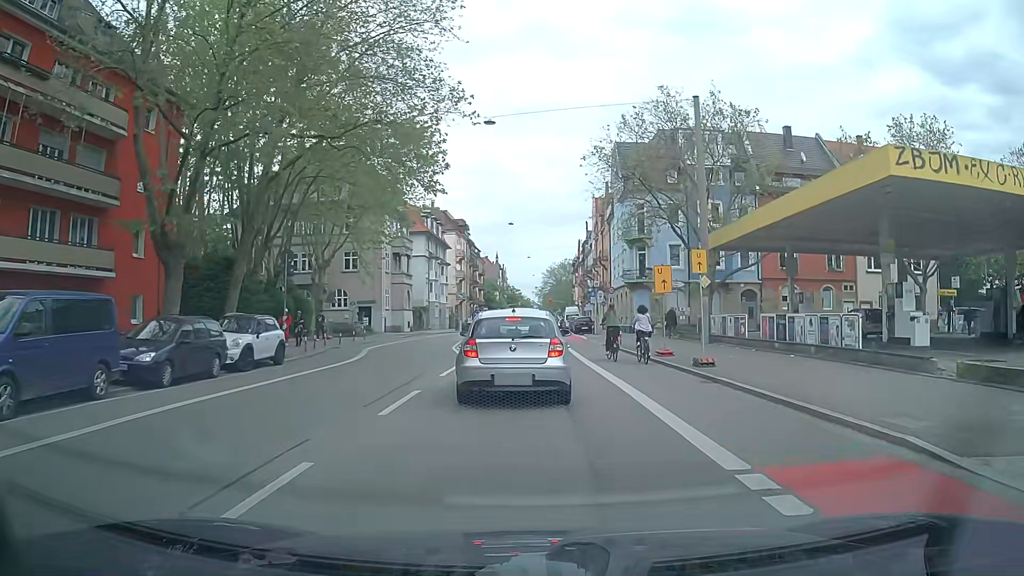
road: secondary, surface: asphalt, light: Day
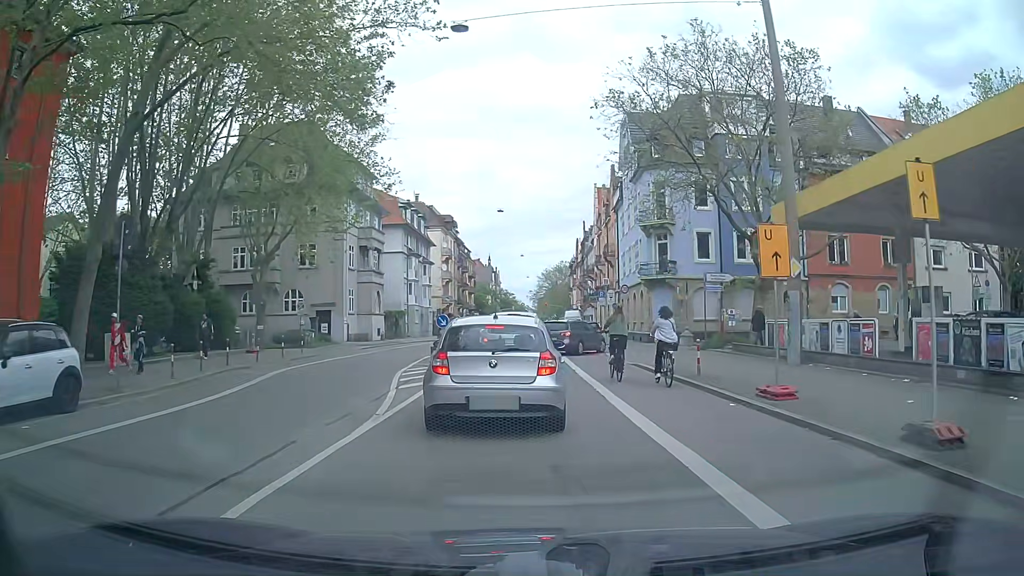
(+0.2, +10.6) m; +1°
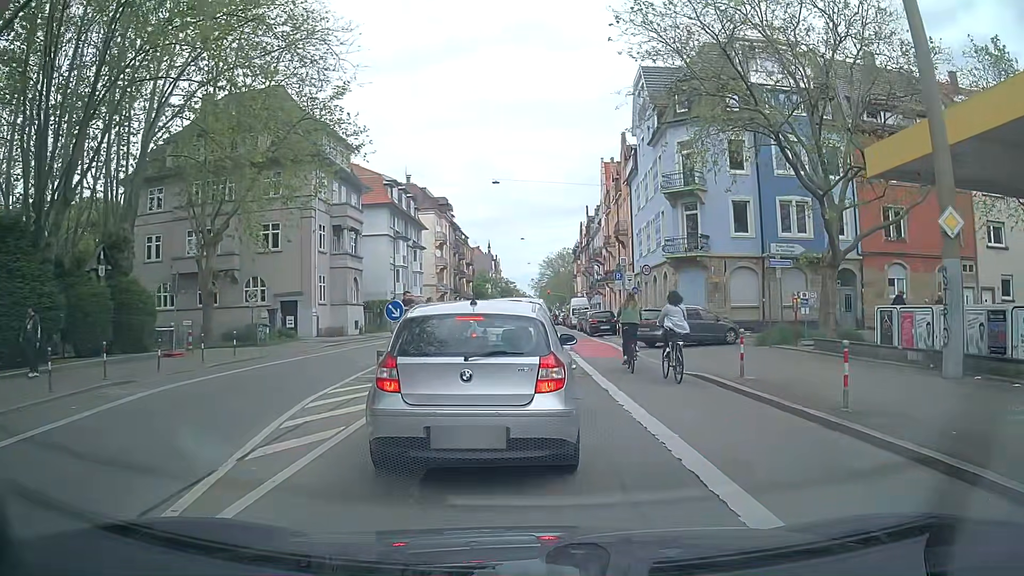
(0.0, +7.5) m; 0°
